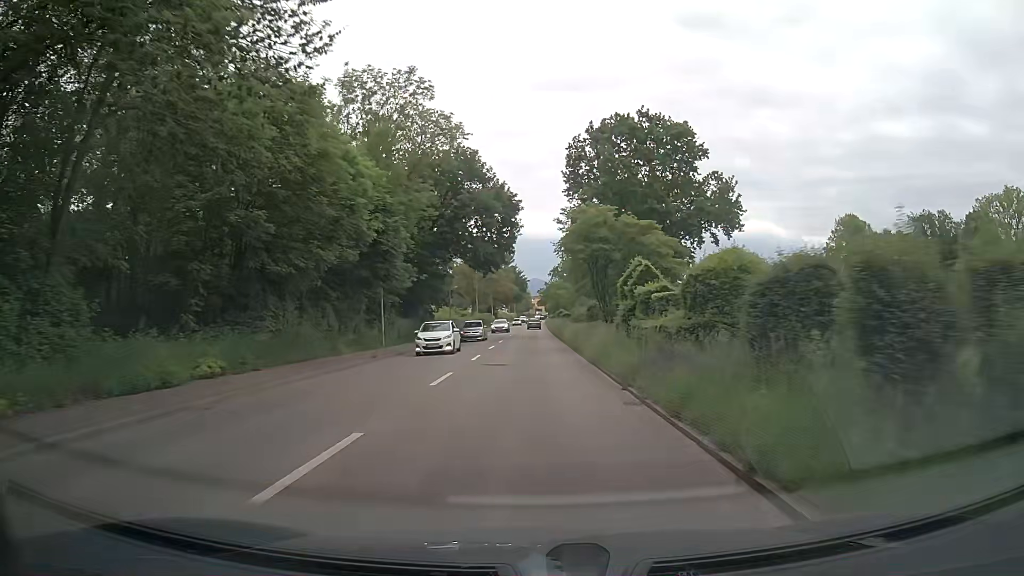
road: primary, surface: asphalt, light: Day
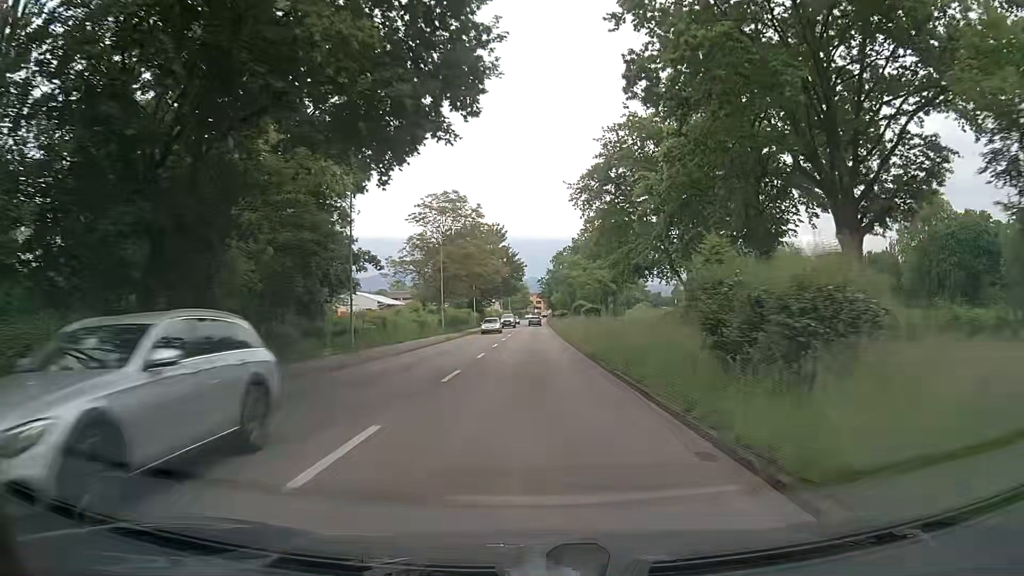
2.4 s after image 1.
(0.0, +35.8) m; 0°
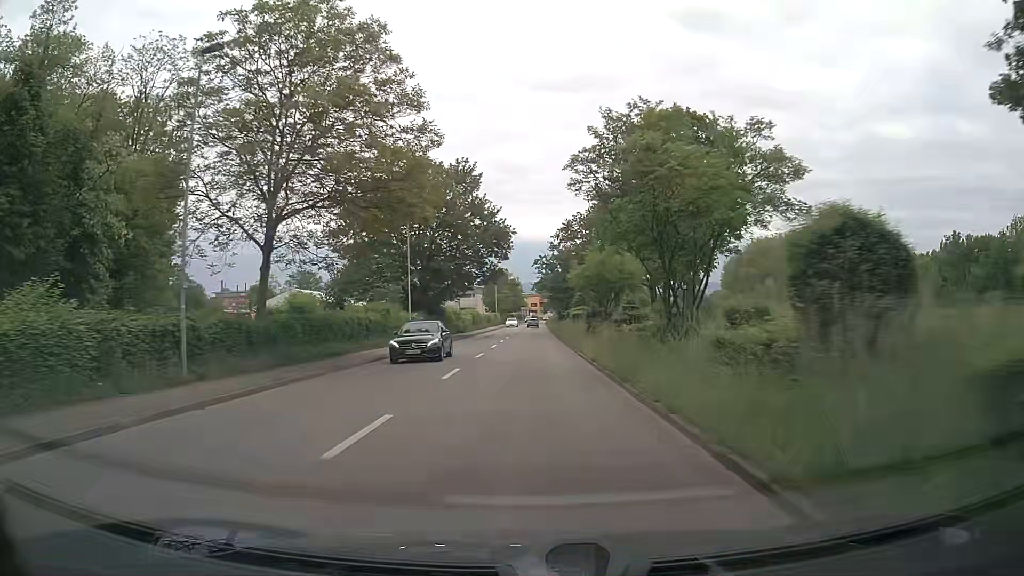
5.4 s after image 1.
(+0.3, +43.9) m; +1°
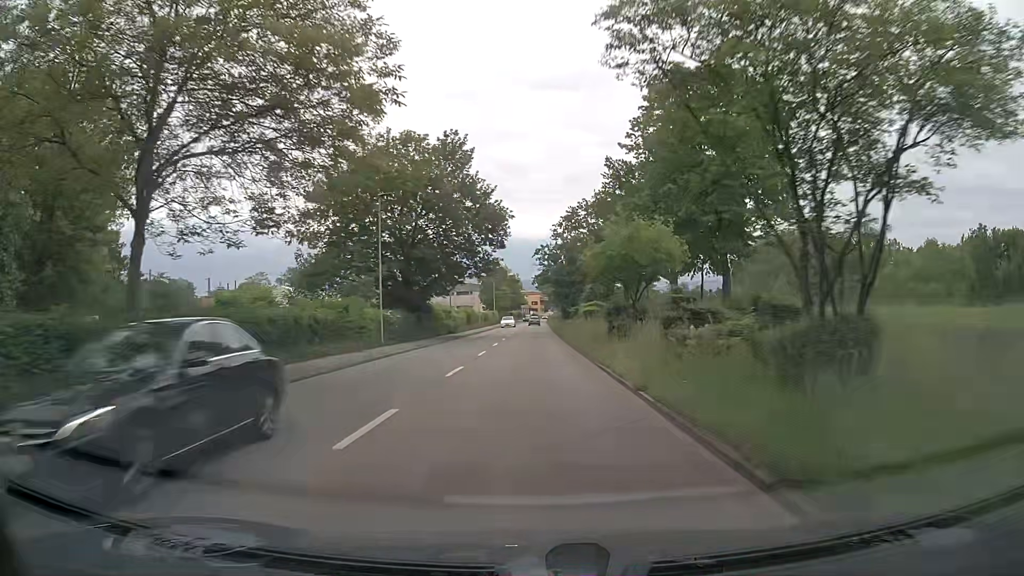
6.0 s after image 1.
(-0.1, +8.7) m; 0°
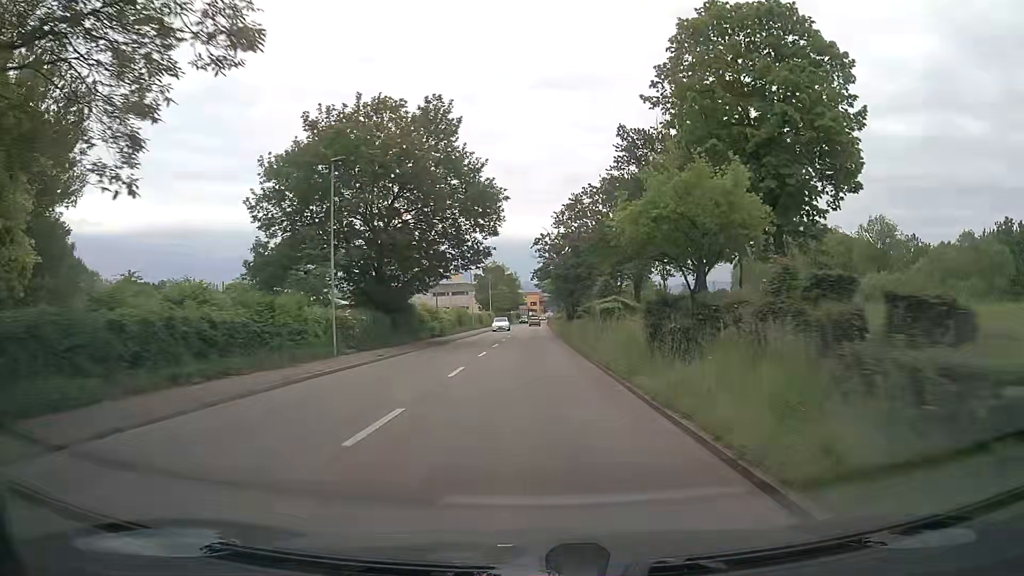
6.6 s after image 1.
(0.0, +8.6) m; 0°
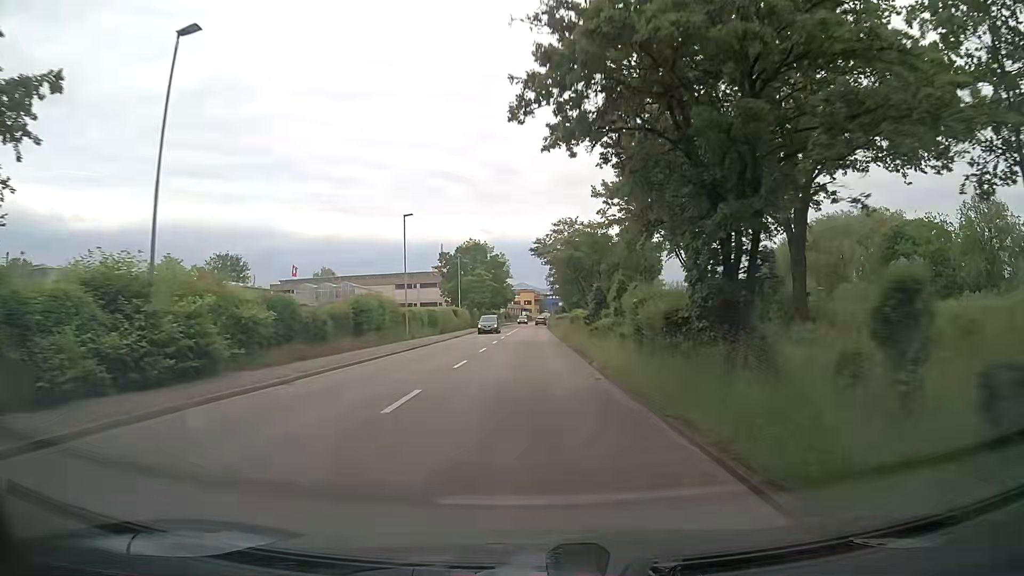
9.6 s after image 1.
(0.0, +42.8) m; 0°
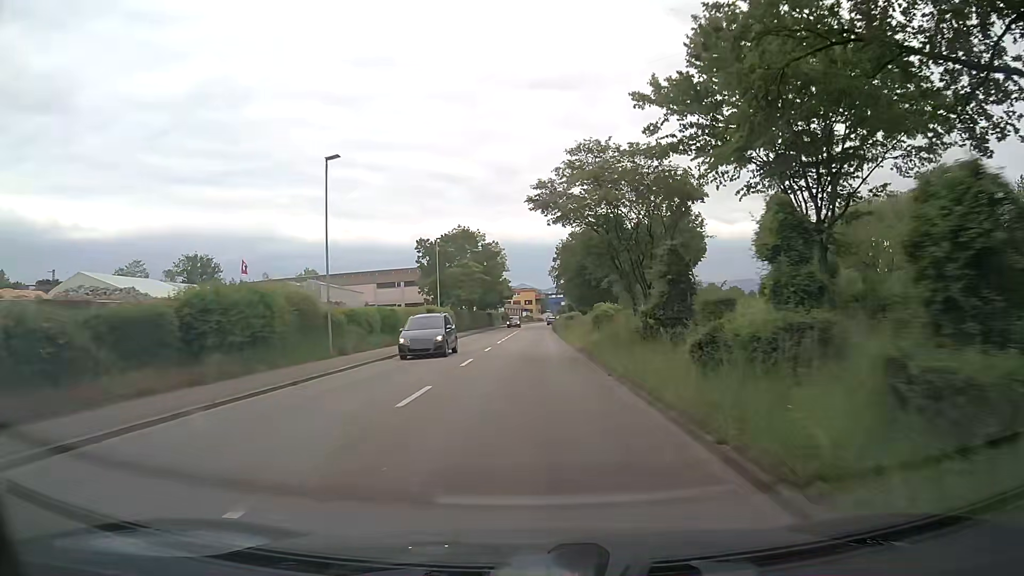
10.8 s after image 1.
(-0.1, +17.2) m; -1°
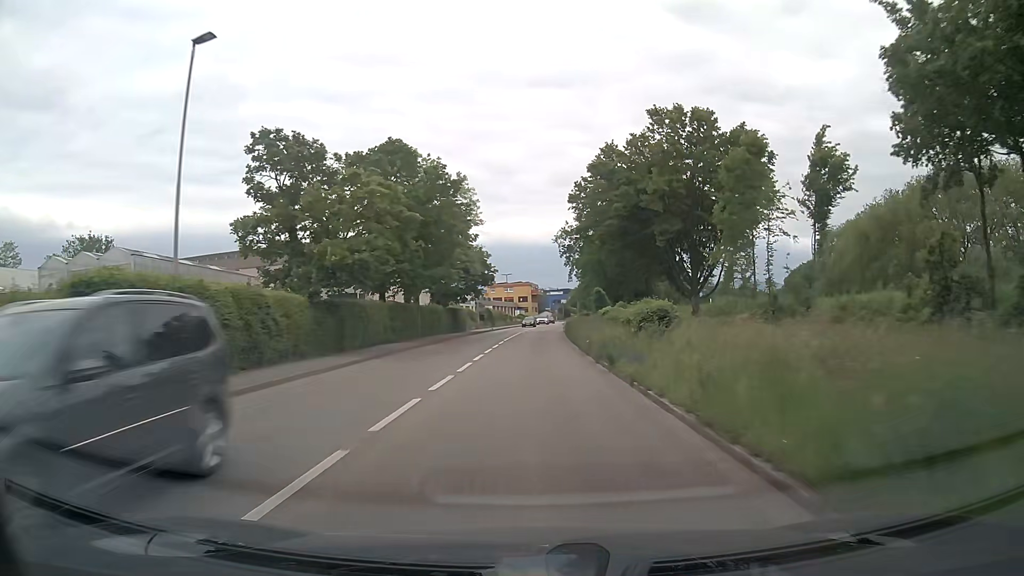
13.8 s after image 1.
(+0.3, +43.0) m; +1°
(0, +10) (0, +20) (0, +30) (+1, +40) (+1, +50) (+1, +60) (+2, +70) (+3, +80) (+4, +90) (+5, +100) m
